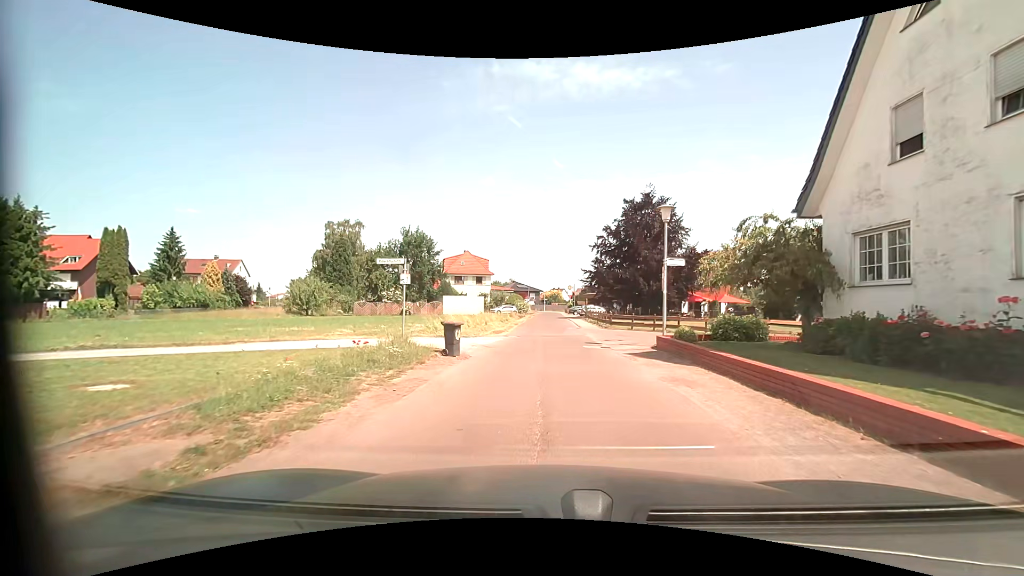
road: residential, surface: asphalt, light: Day
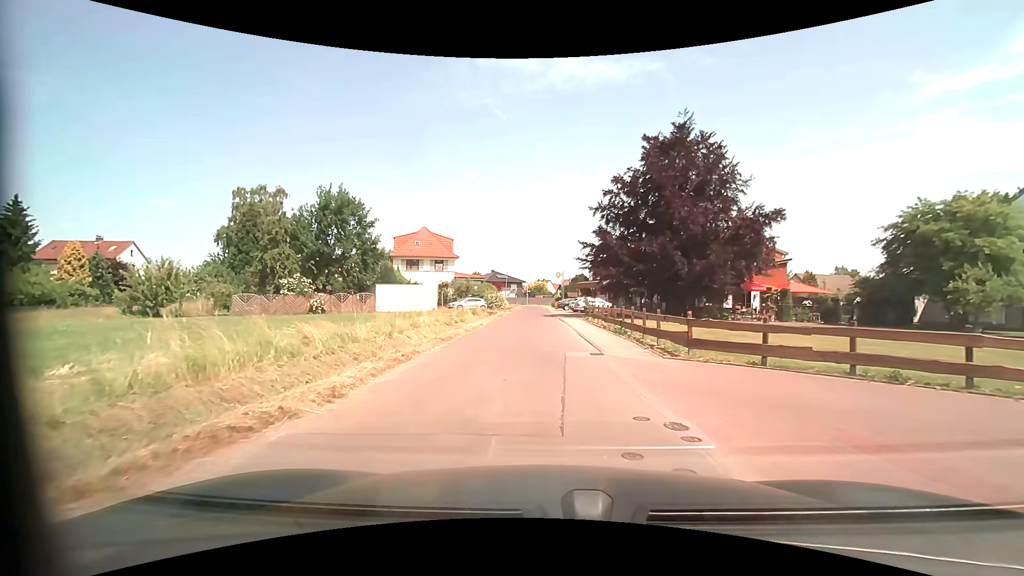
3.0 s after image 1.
(+0.6, +20.8) m; +2°
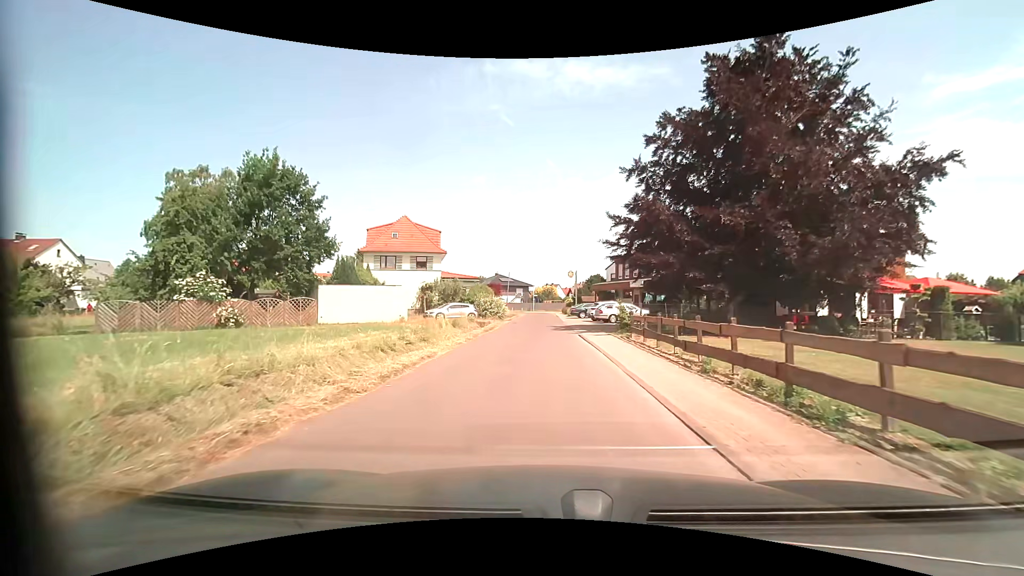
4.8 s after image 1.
(-0.1, +13.4) m; 0°
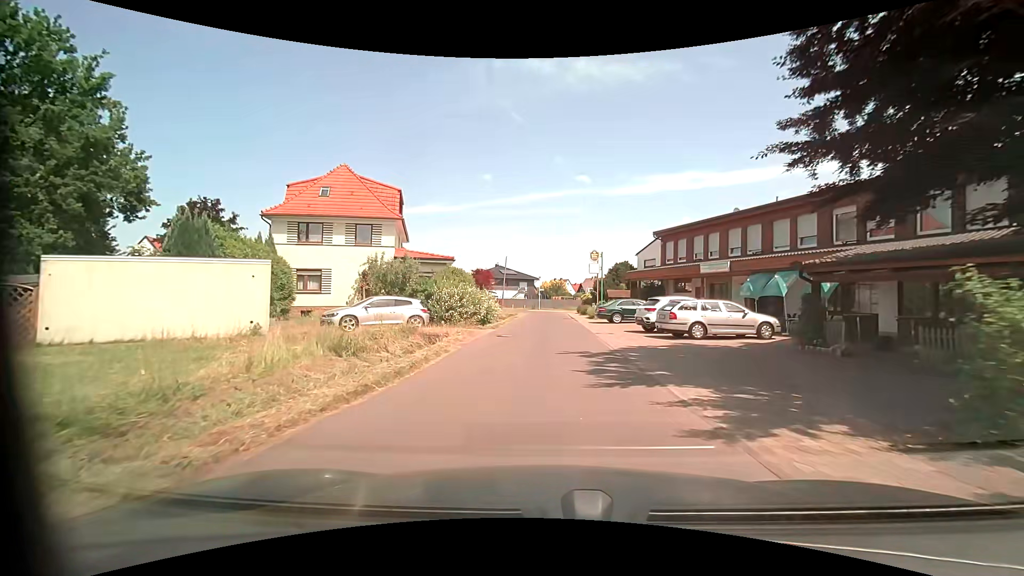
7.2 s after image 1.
(-0.4, +18.8) m; -1°
(0, +10) (0, +20) (0, +30) (+1, +40) (+1, +50) (0, +60) (-3, +70) (-7, +78) (-13, +87) (-18, +95) m
